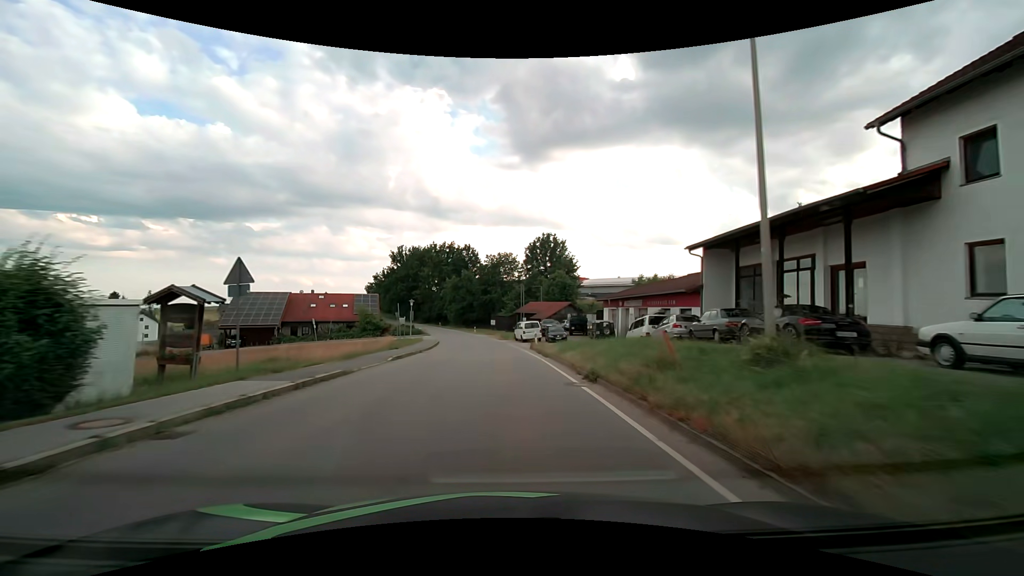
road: tertiary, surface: asphalt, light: Day
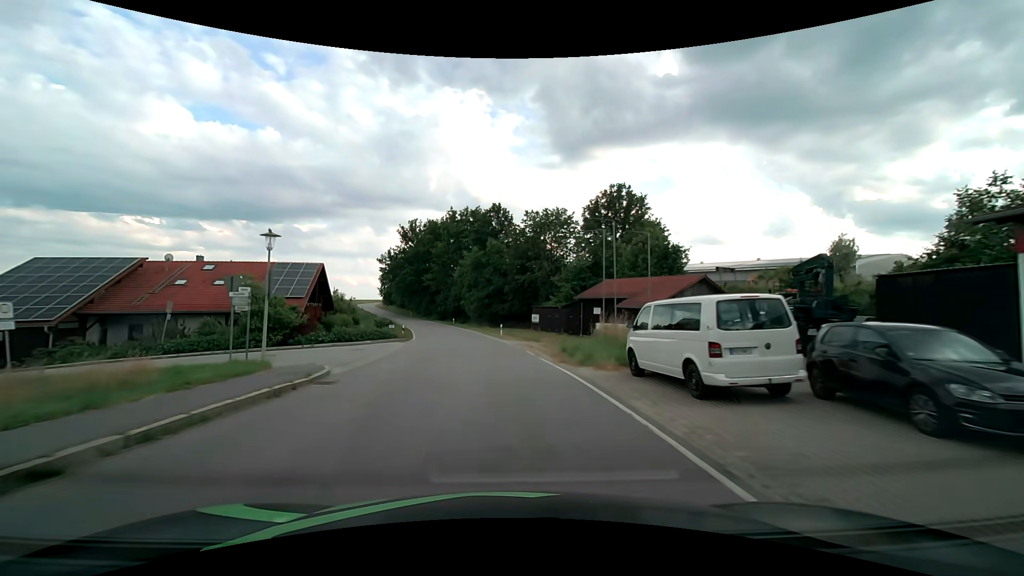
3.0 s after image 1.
(-1.1, +38.8) m; -4°
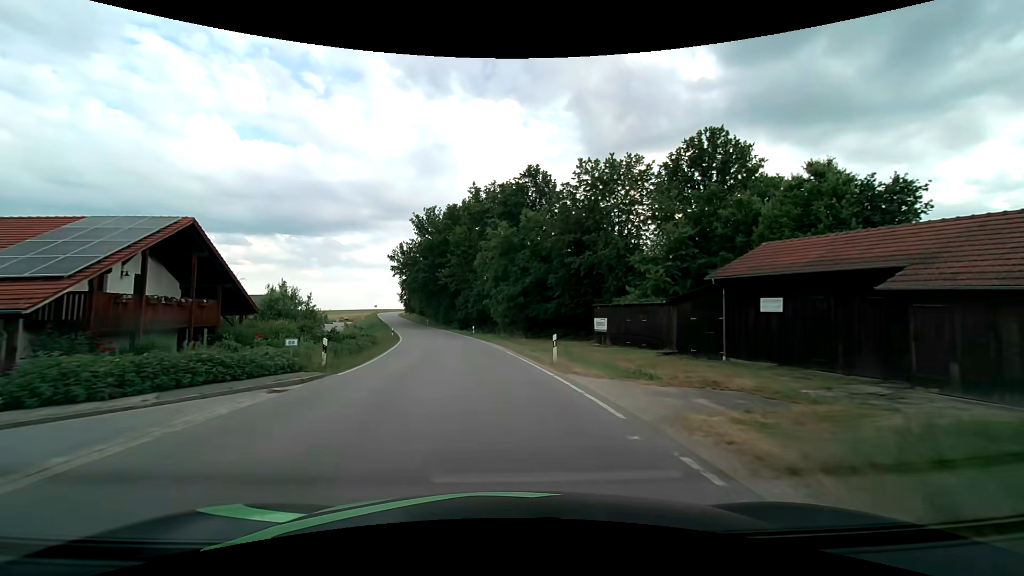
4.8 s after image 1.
(-0.8, +22.9) m; -4°
(0, +10) (-1, +20) (-2, +30) (-4, +40) (-6, +50) (-8, +59) (-11, +69) (-14, +78) (-16, +88) (-19, +98) m
